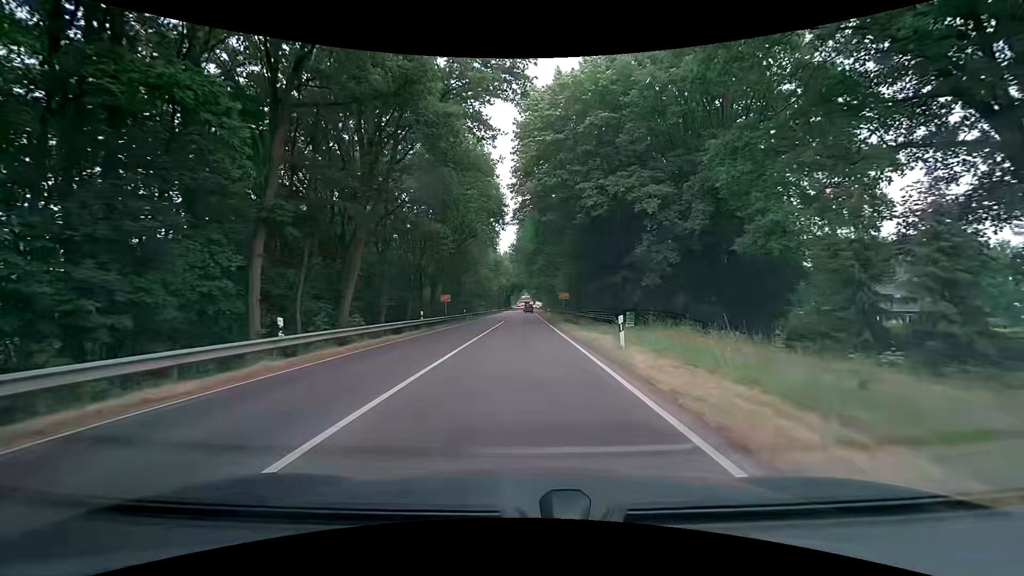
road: primary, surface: asphalt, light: Day
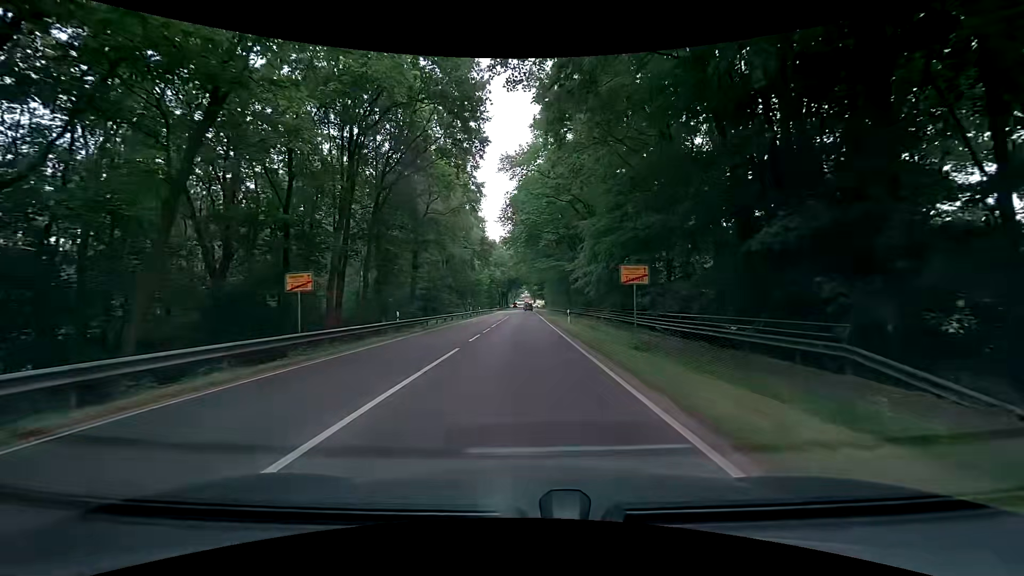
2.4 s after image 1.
(+0.2, +30.4) m; 0°
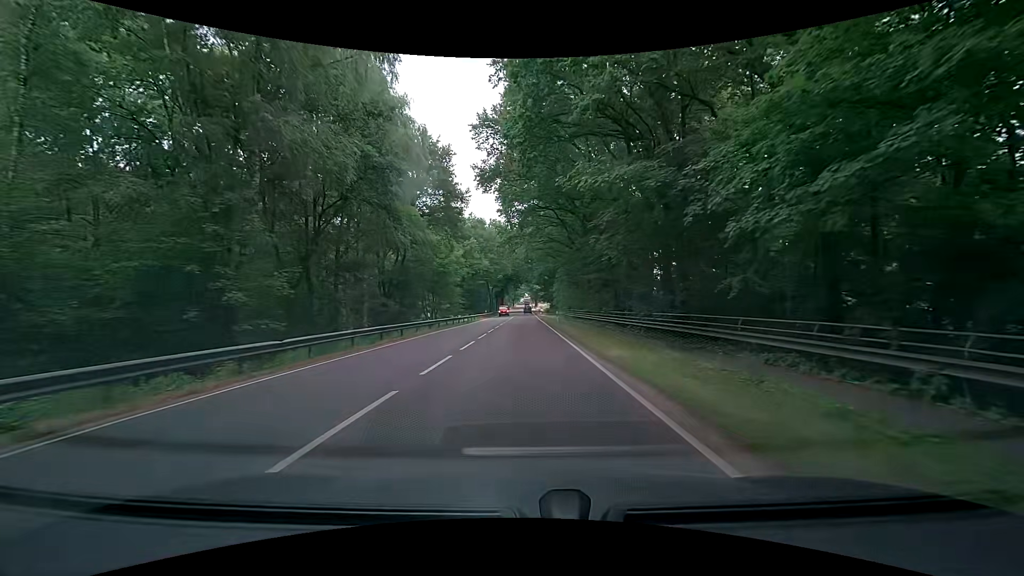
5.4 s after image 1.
(+0.3, +40.0) m; +1°
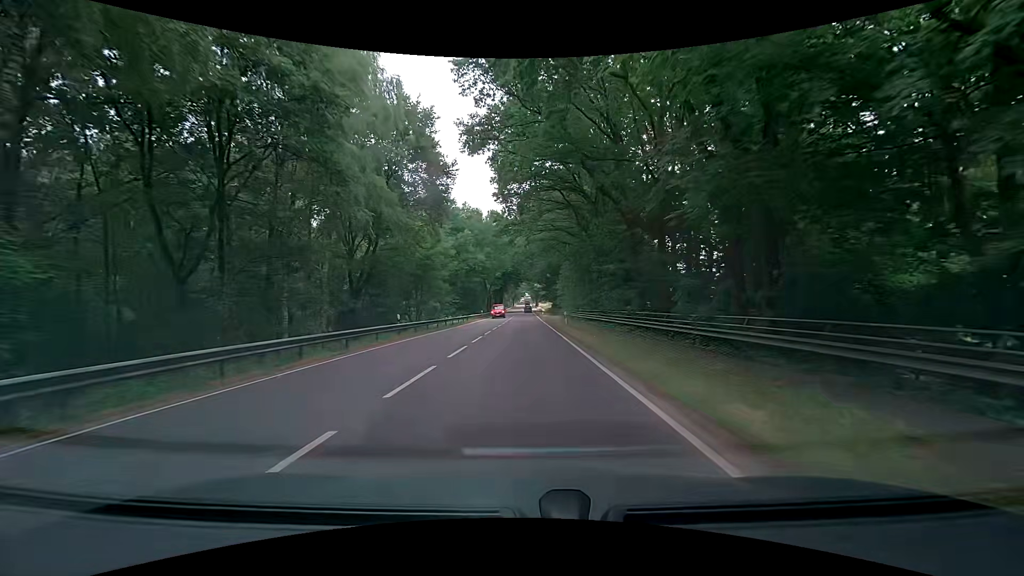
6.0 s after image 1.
(-0.1, +8.8) m; -2°
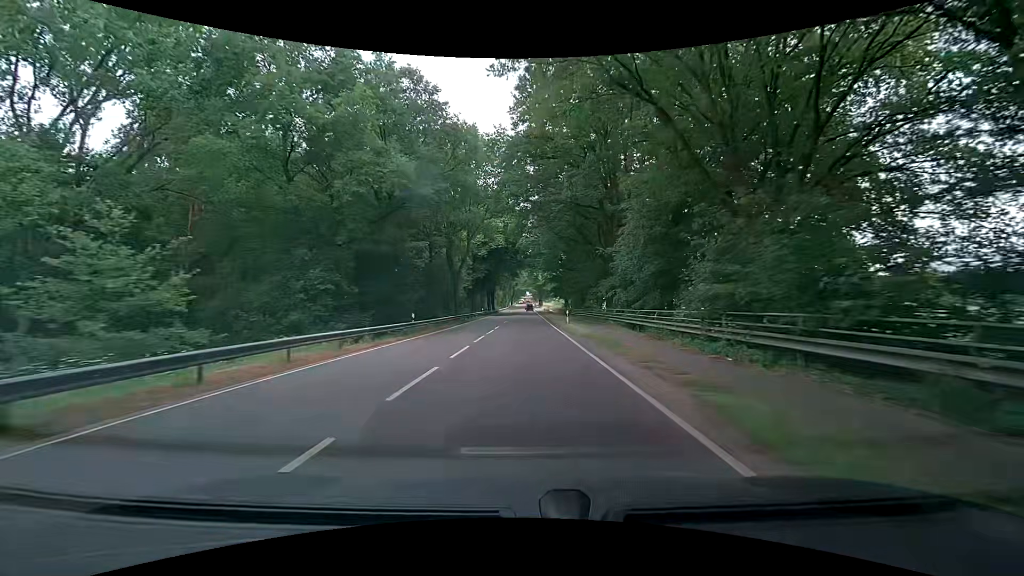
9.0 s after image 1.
(+1.1, +49.7) m; +2°
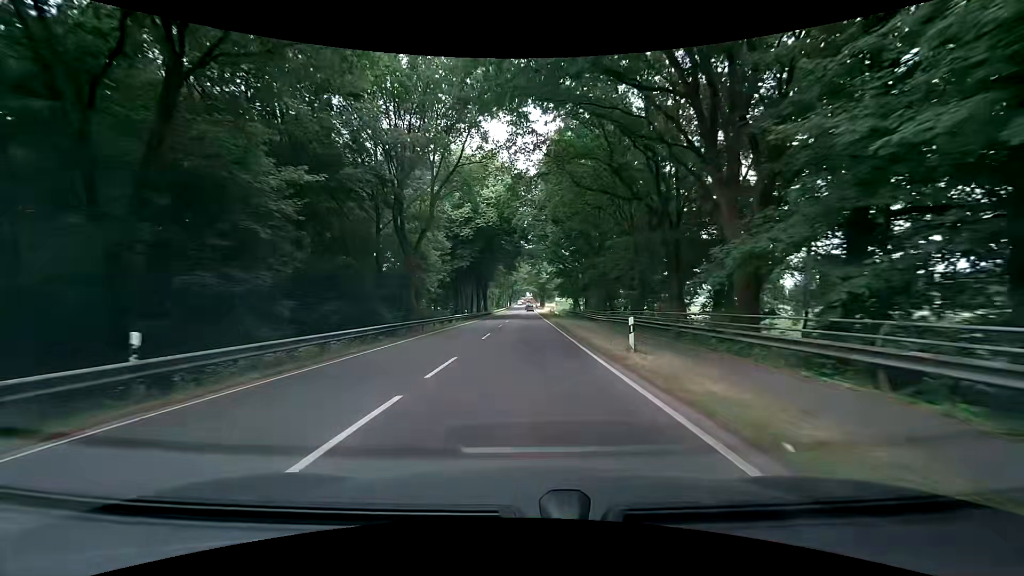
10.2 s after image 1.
(-0.1, +22.1) m; 0°
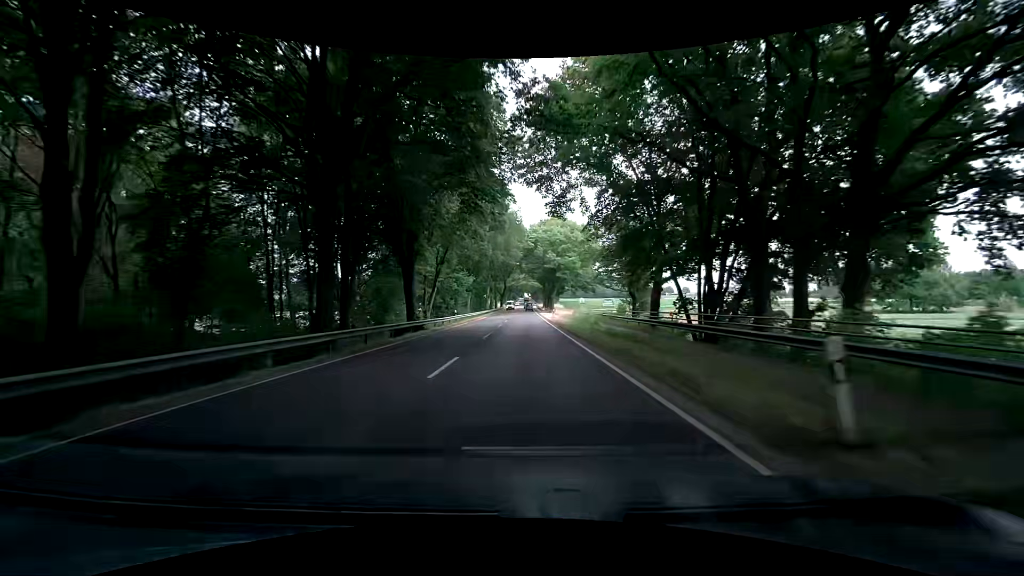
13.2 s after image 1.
(+0.3, +60.2) m; -1°
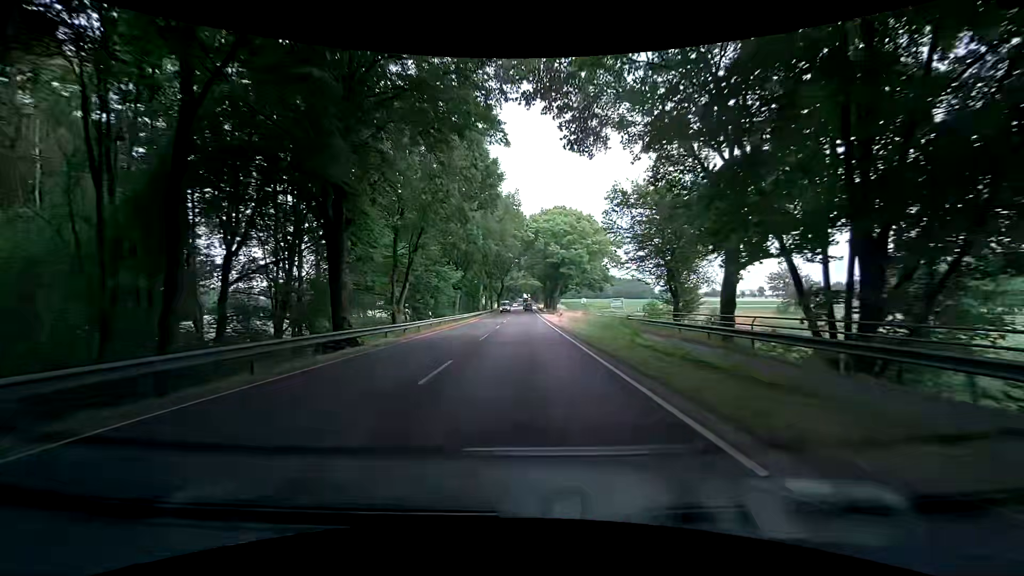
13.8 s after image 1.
(+0.2, +12.8) m; +2°
(0, +10) (0, +20) (0, +30) (0, +40) (0, +50) (0, +60) (0, +70) (0, +80) (0, +90) (0, +100) m
